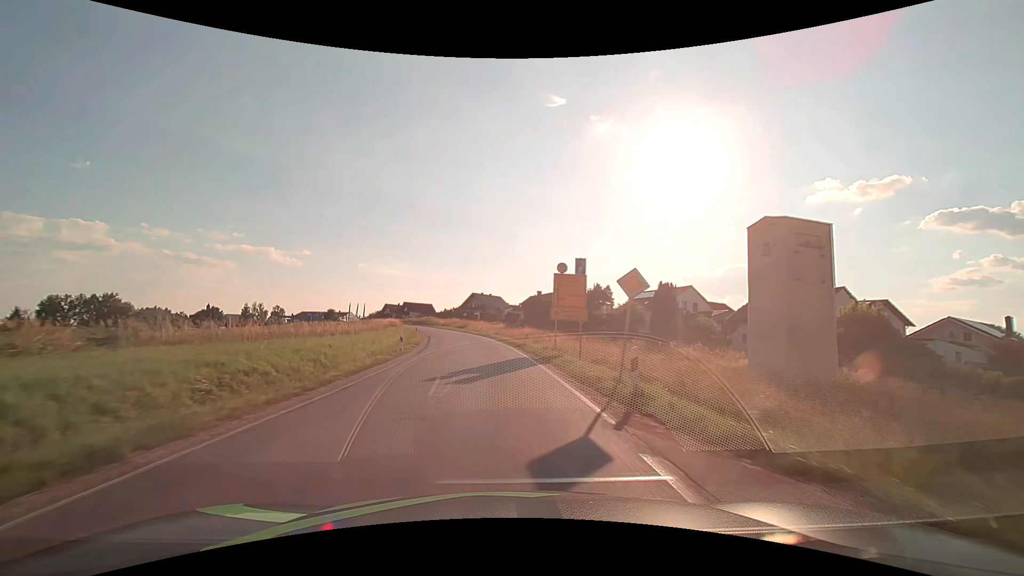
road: secondary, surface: asphalt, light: Day
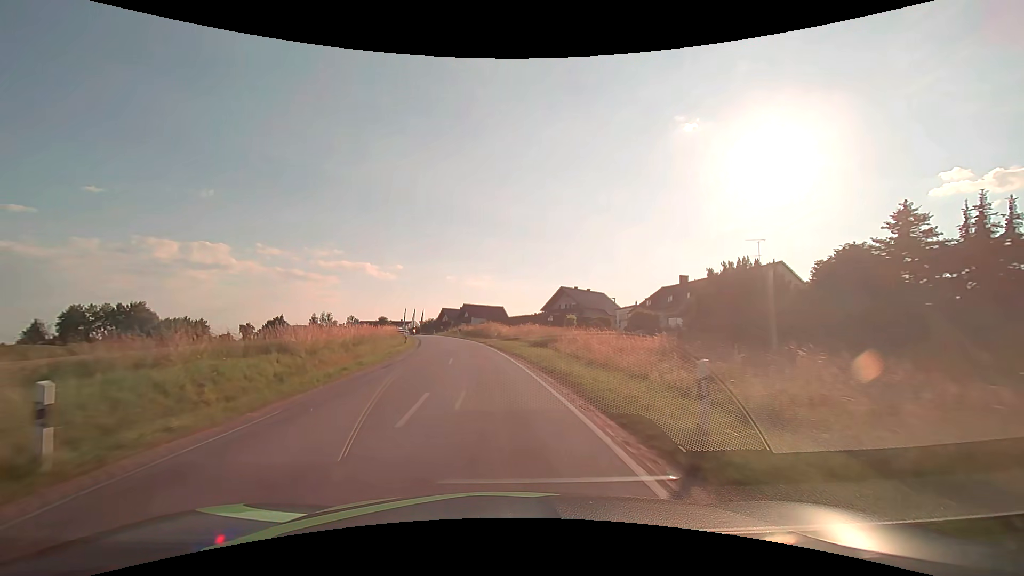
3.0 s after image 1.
(-4.0, +52.5) m; -10°
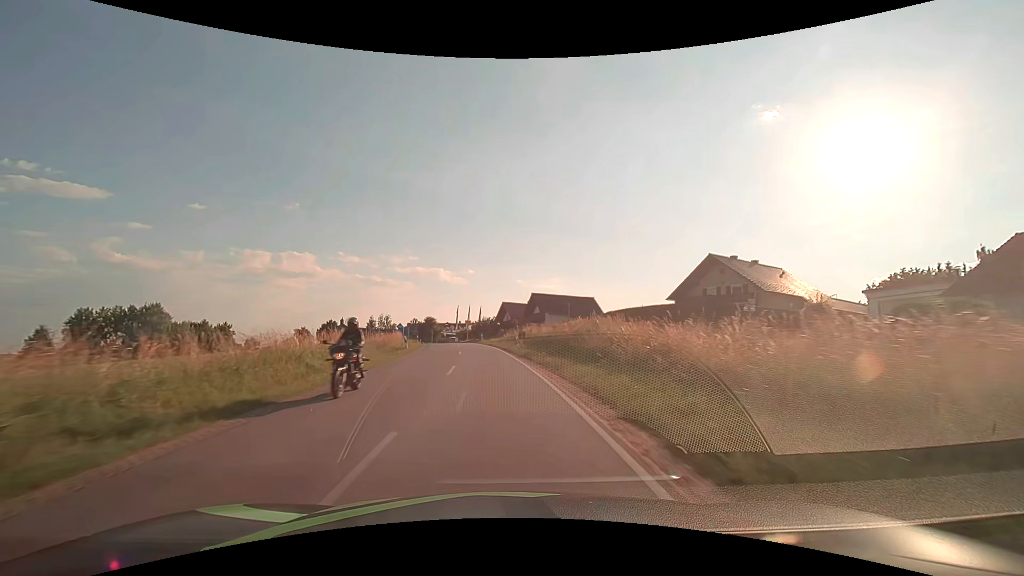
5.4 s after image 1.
(-3.1, +41.7) m; -8°
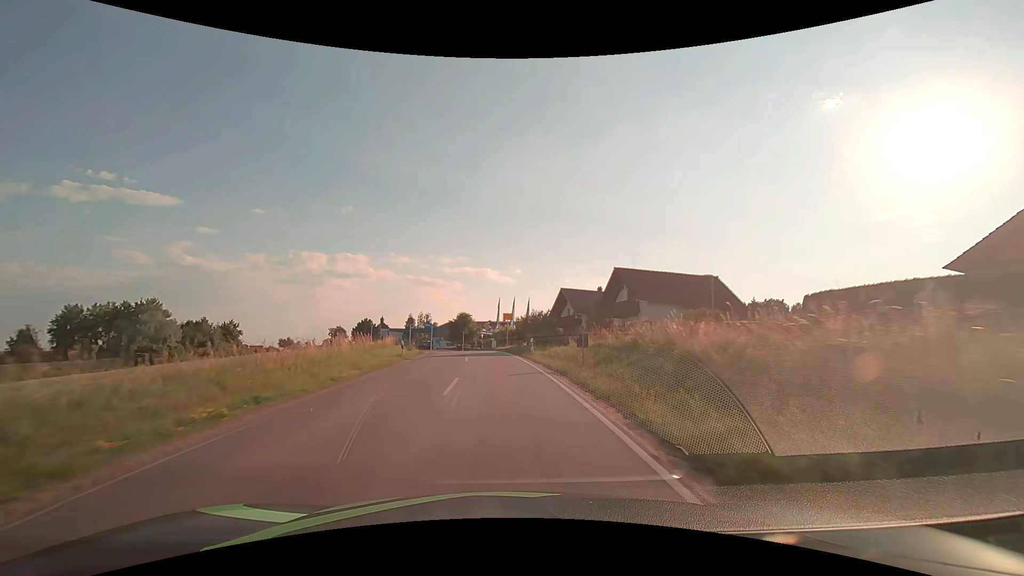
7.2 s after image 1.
(-1.4, +29.6) m; -6°
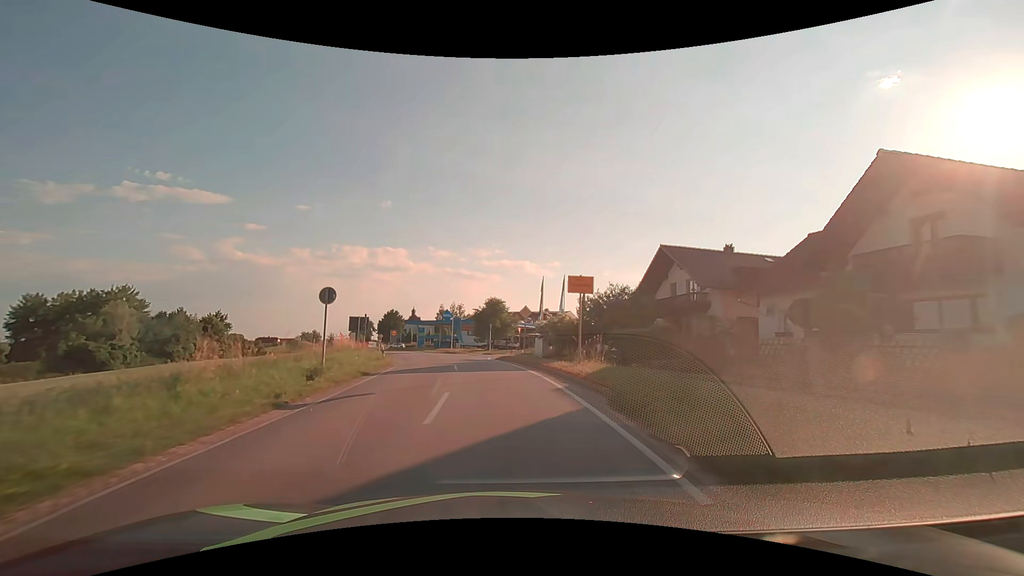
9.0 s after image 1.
(-1.0, +27.5) m; -4°
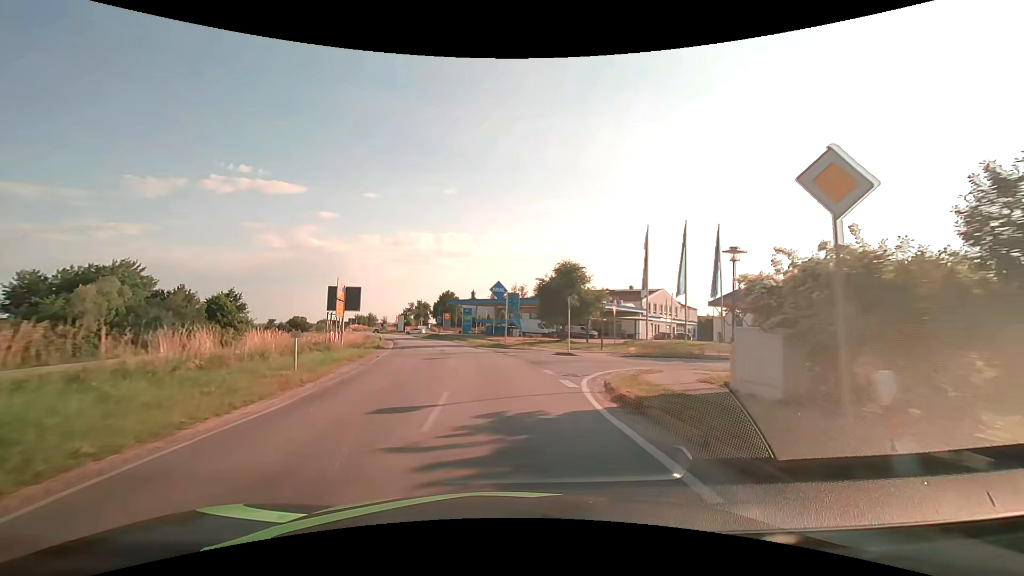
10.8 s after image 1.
(-1.4, +25.3) m; -7°
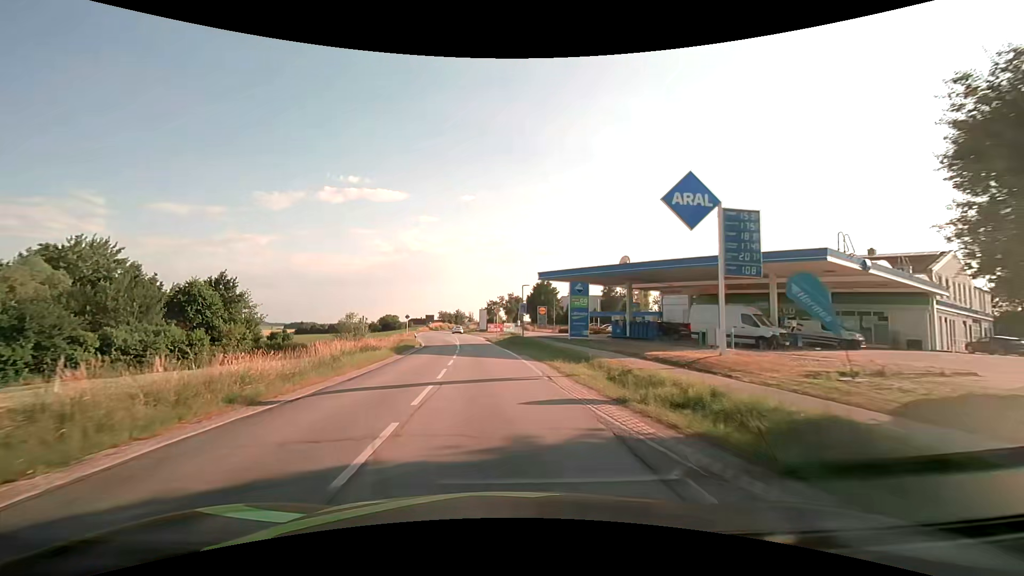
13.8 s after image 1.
(-3.6, +37.1) m; -11°
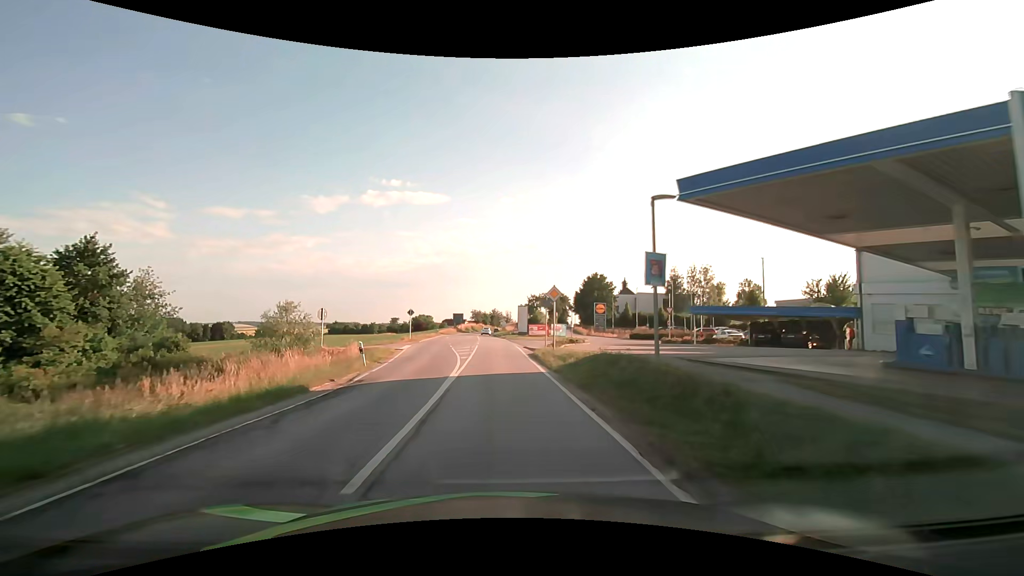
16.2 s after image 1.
(-1.3, +27.4) m; -4°
(0, +10) (0, +20) (-1, +30) (-1, +40) (-2, +50) (-2, +60) (-3, +70) (-3, +80) (-4, +90) (-5, +100) m
